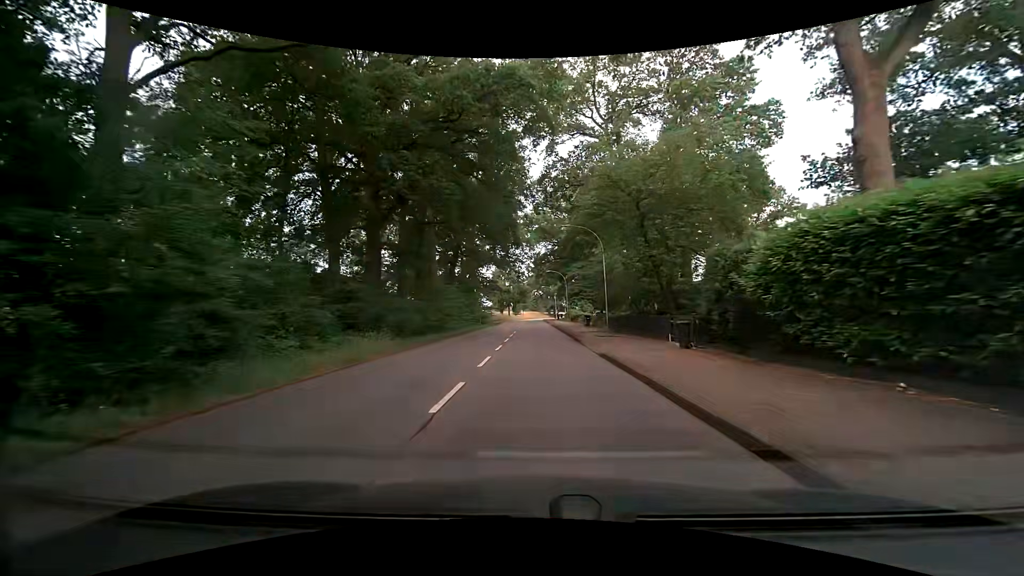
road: secondary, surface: asphalt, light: Day
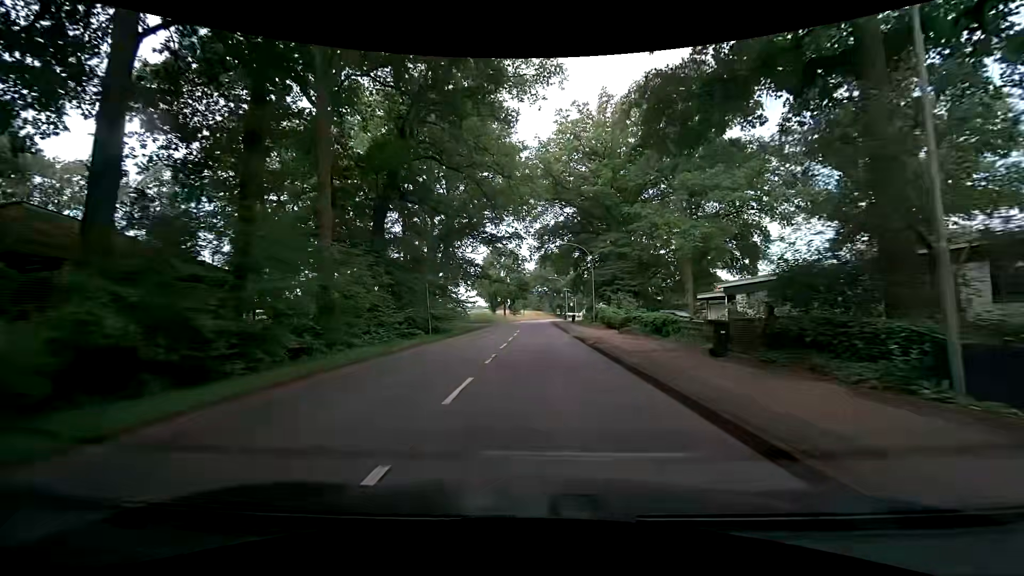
(-0.2, +29.4) m; 0°
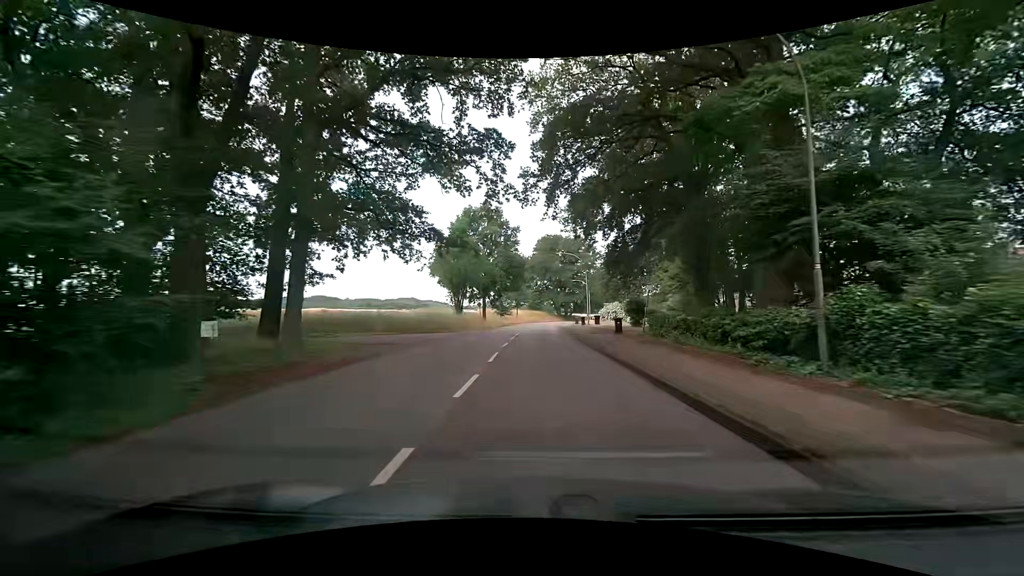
(0.0, +35.4) m; 0°
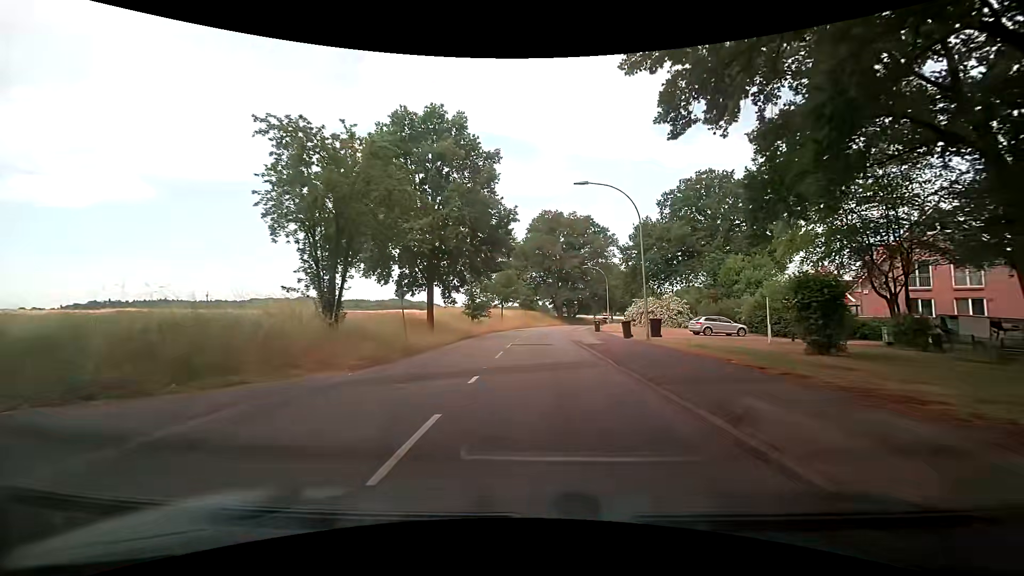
(+0.2, +28.0) m; 0°
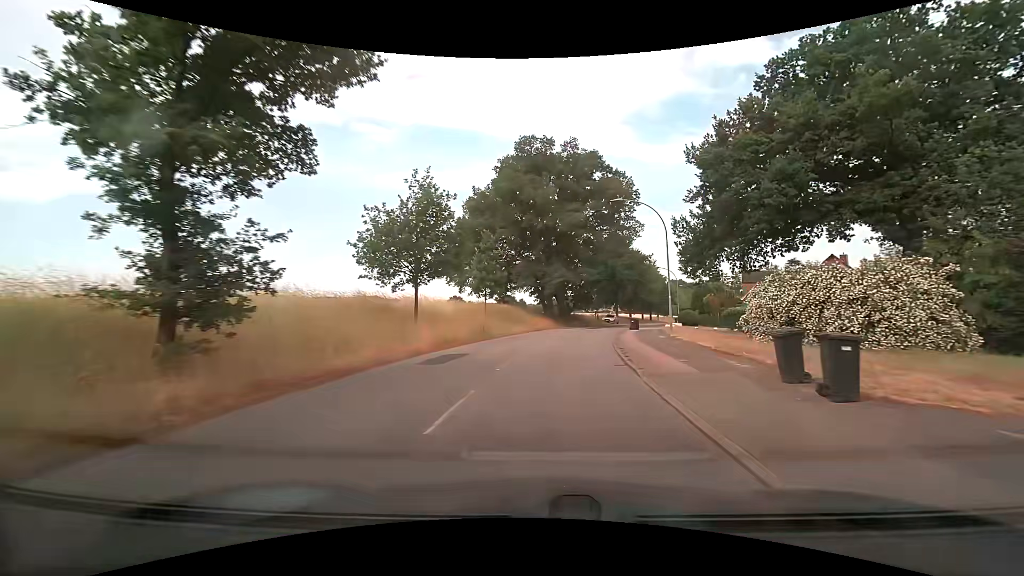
(+0.8, +35.3) m; +3°
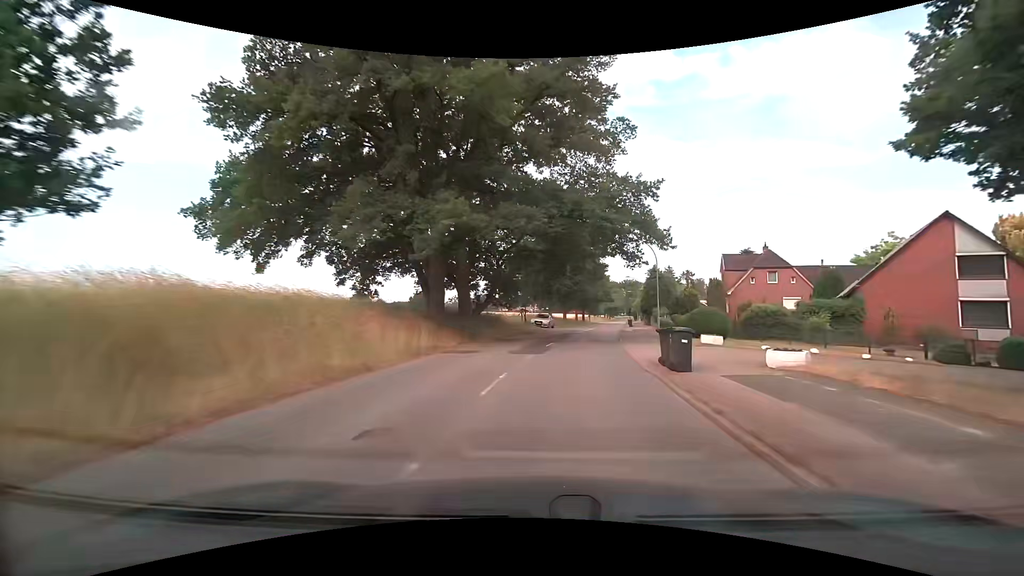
(+2.1, +28.2) m; +9°
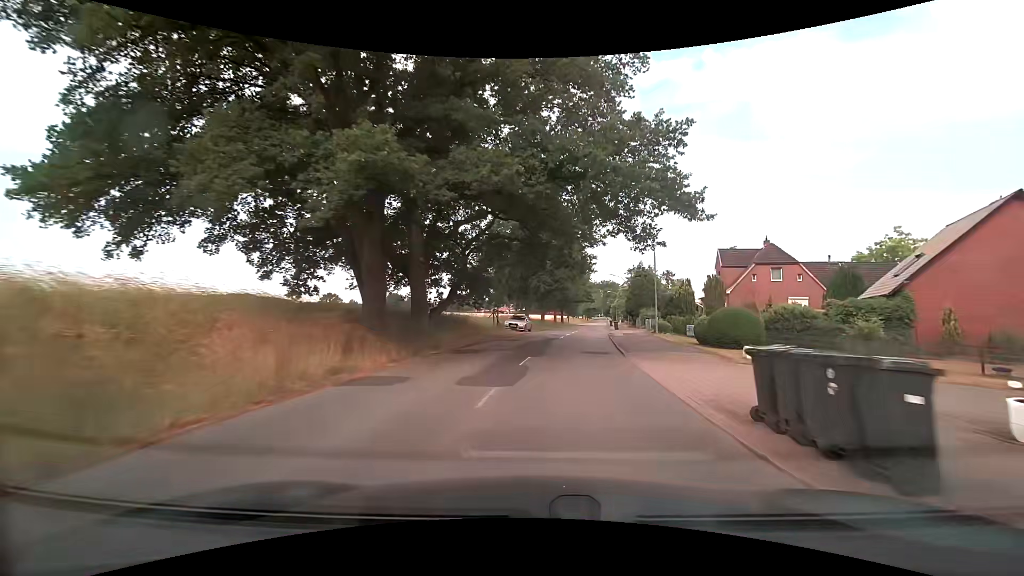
(+0.1, +7.0) m; +3°
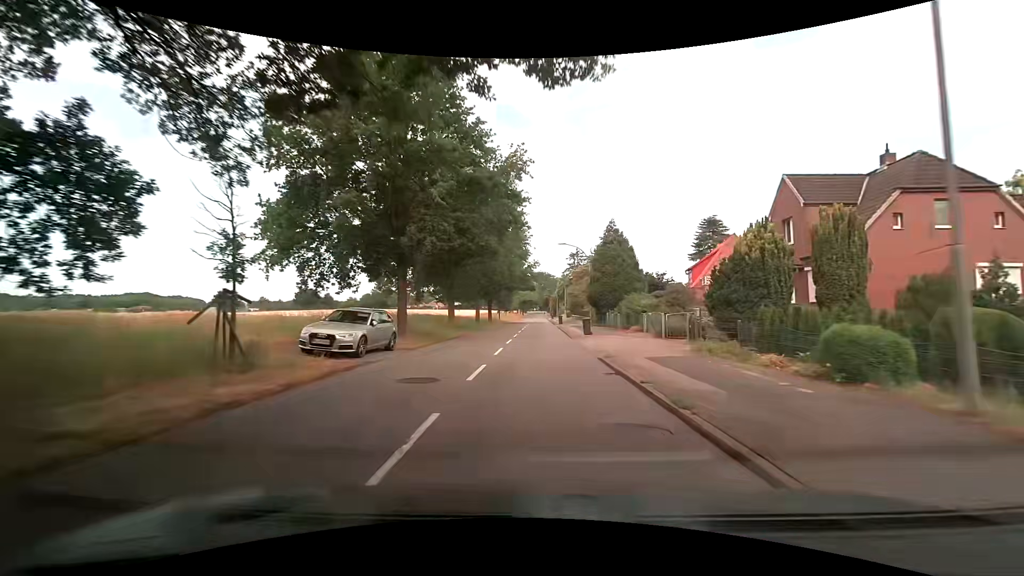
(+2.2, +28.0) m; +7°
(0, +10) (0, +20) (0, +30) (+1, +40) (+1, +50) (+1, +60) (+1, +70) (+1, +80) (+1, +90) (+2, +100) m
